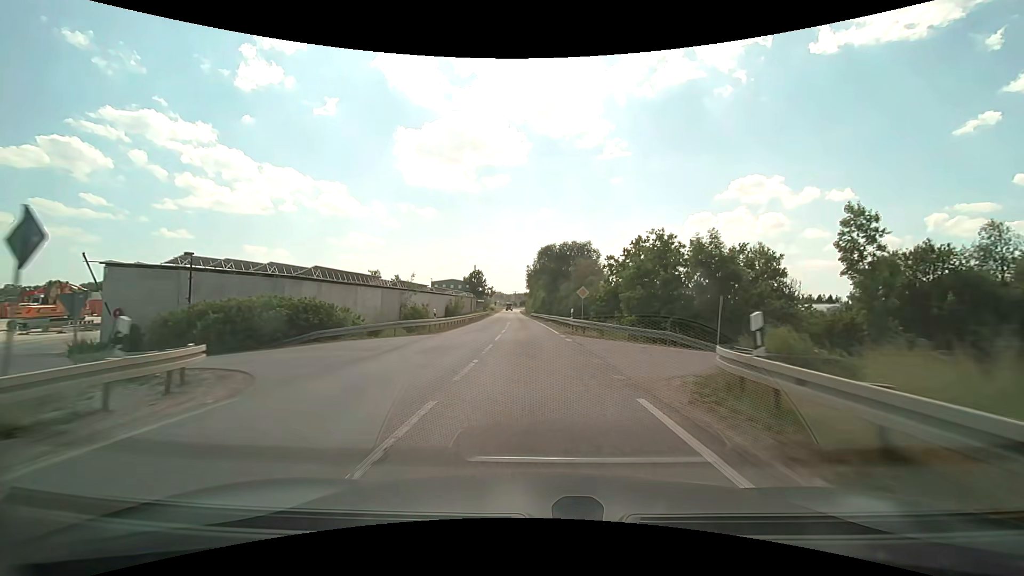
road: tertiary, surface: asphalt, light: Day
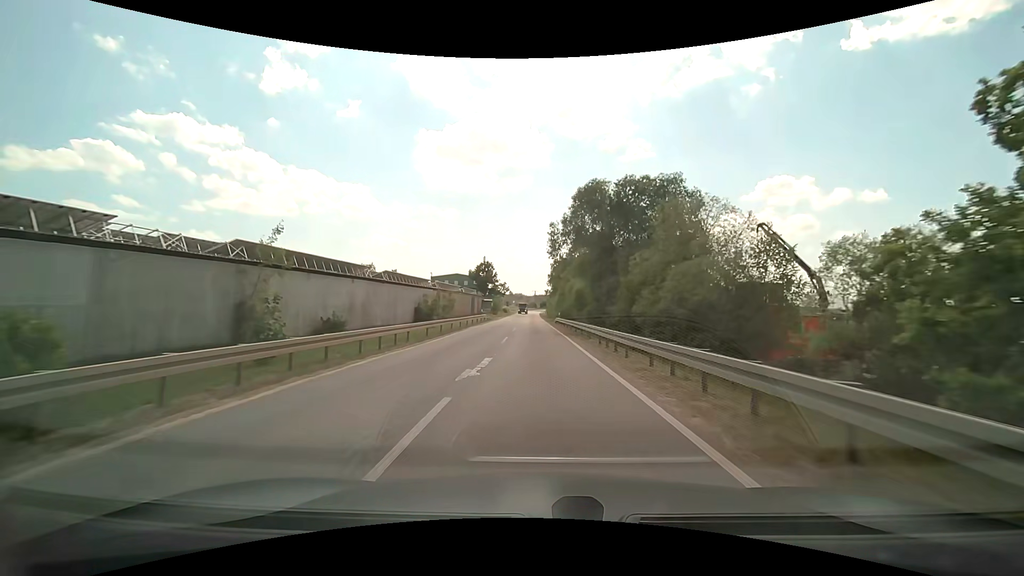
(-0.9, +36.4) m; -3°
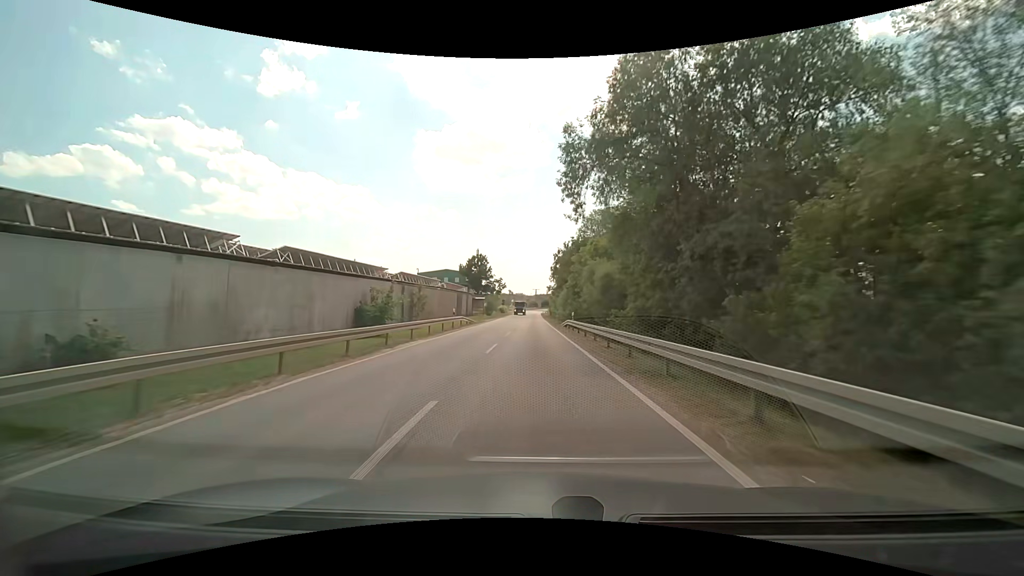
(0.0, +18.8) m; 0°
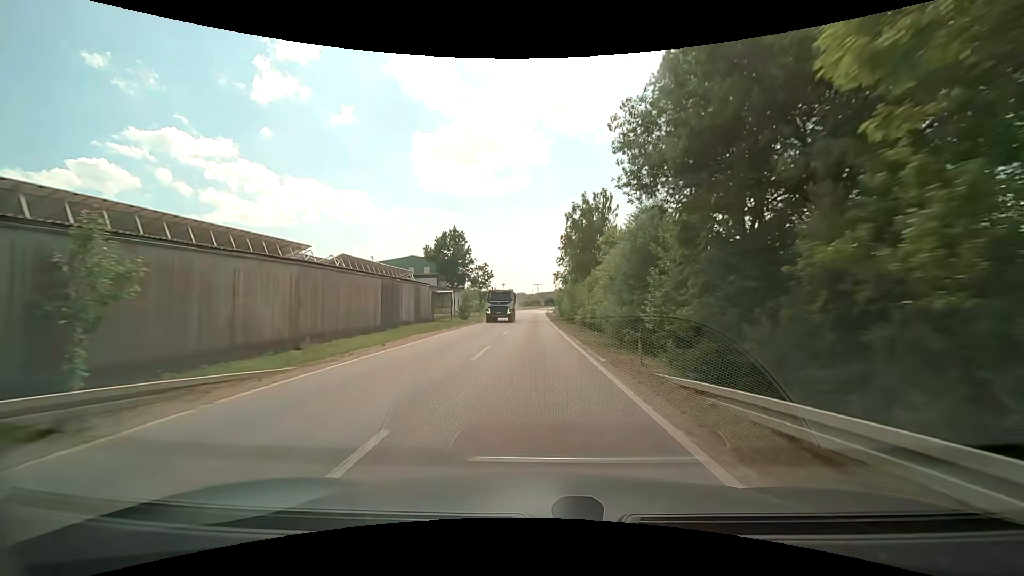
(-0.1, +39.1) m; 0°
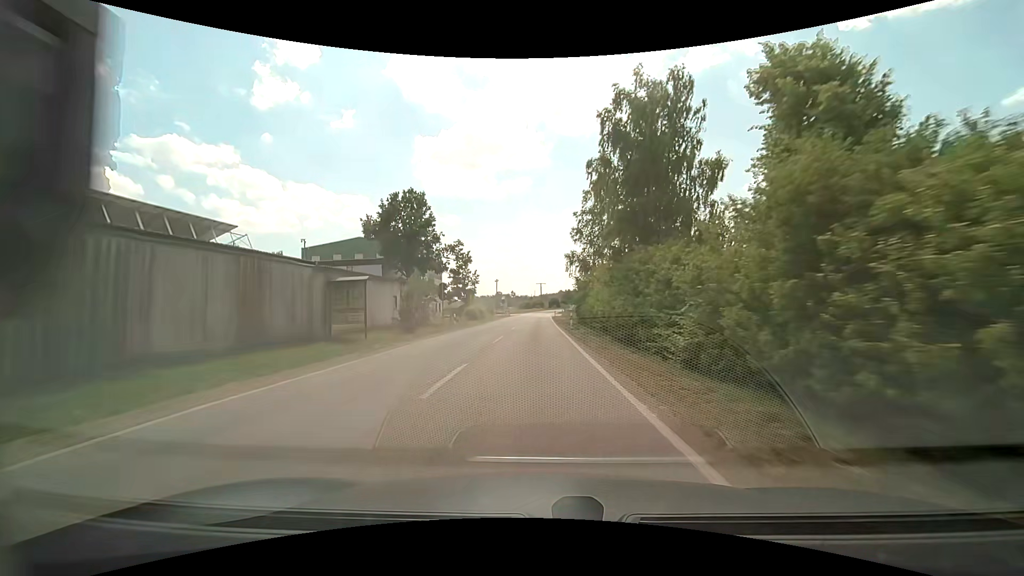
(0.0, +30.4) m; 0°
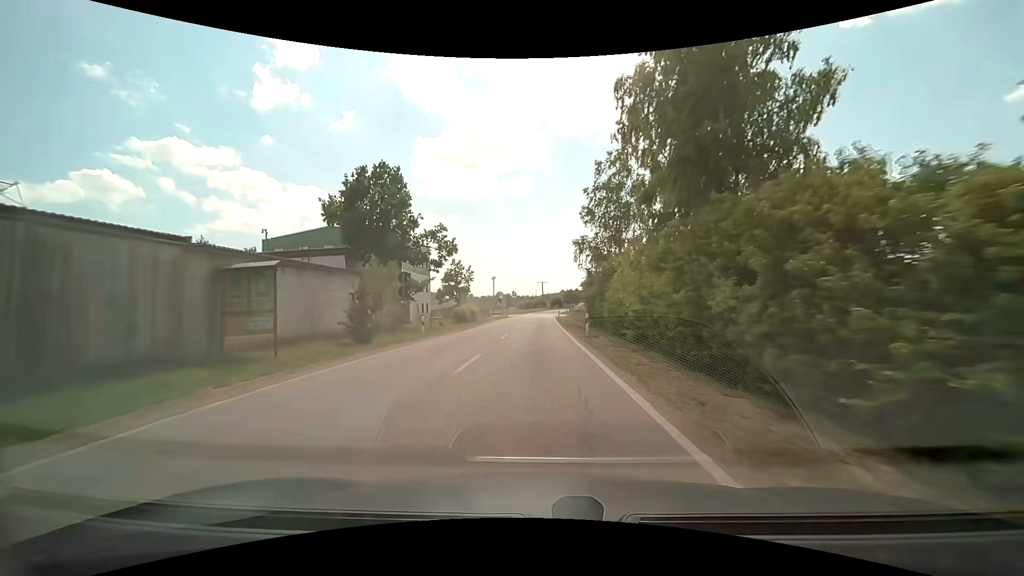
(0.0, +10.2) m; 0°
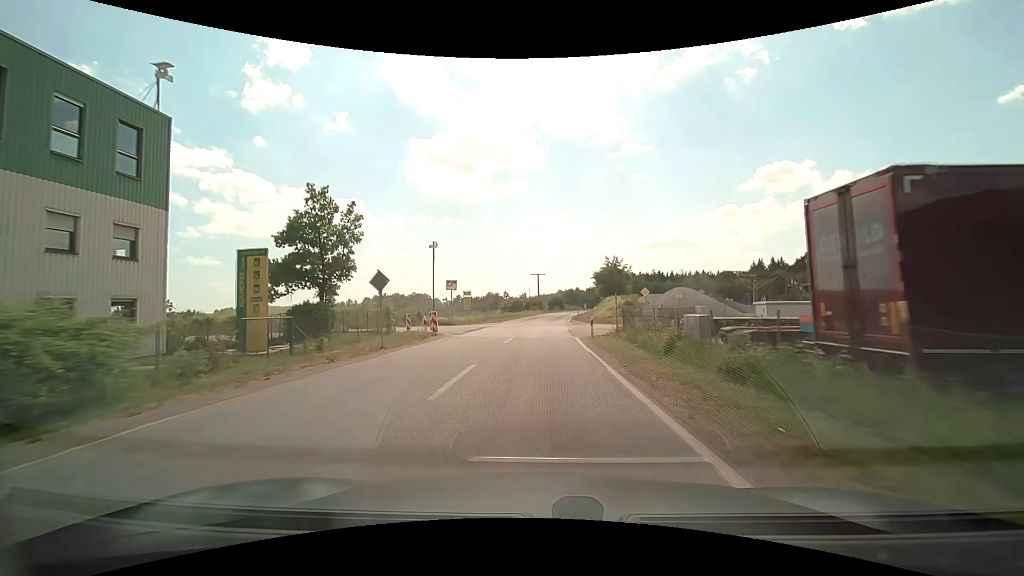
(+0.3, +51.5) m; 0°
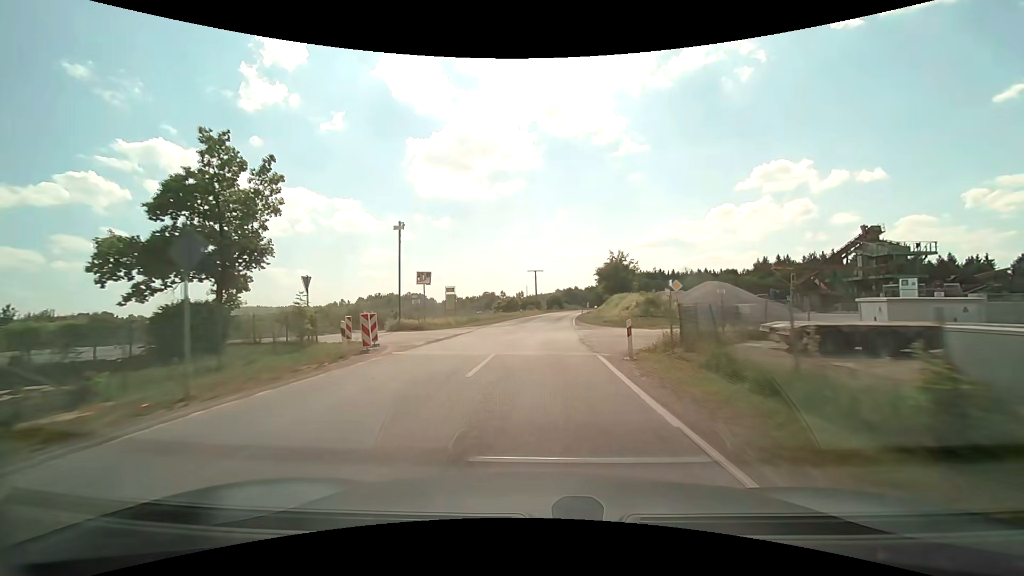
(0.0, +10.2) m; 0°
(0, +10) (0, +20) (+1, +30) (+1, +40) (+2, +50) (+3, +60) (+4, +70) (+5, +80) (+6, +90) (+7, +100) m
